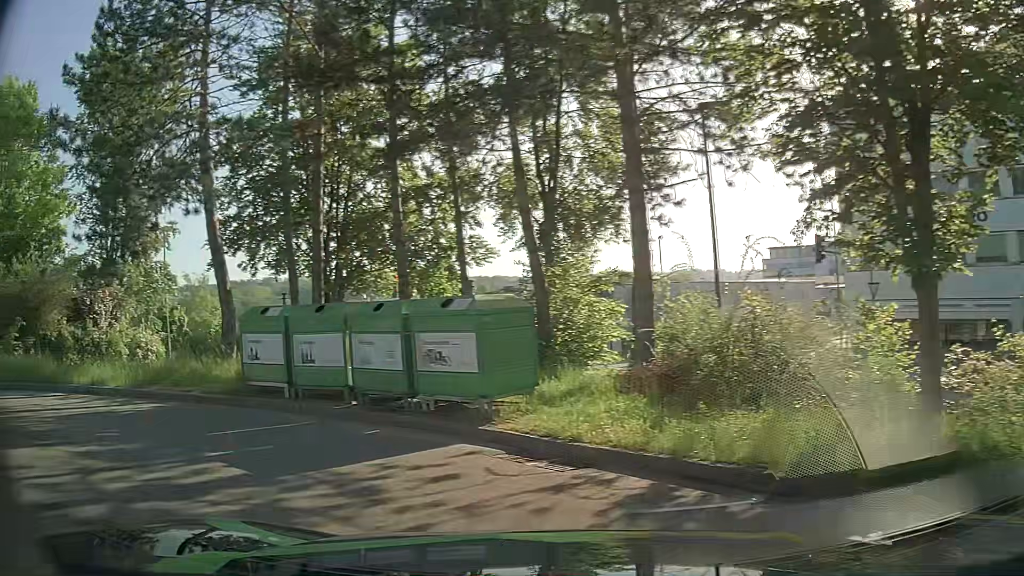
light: Day
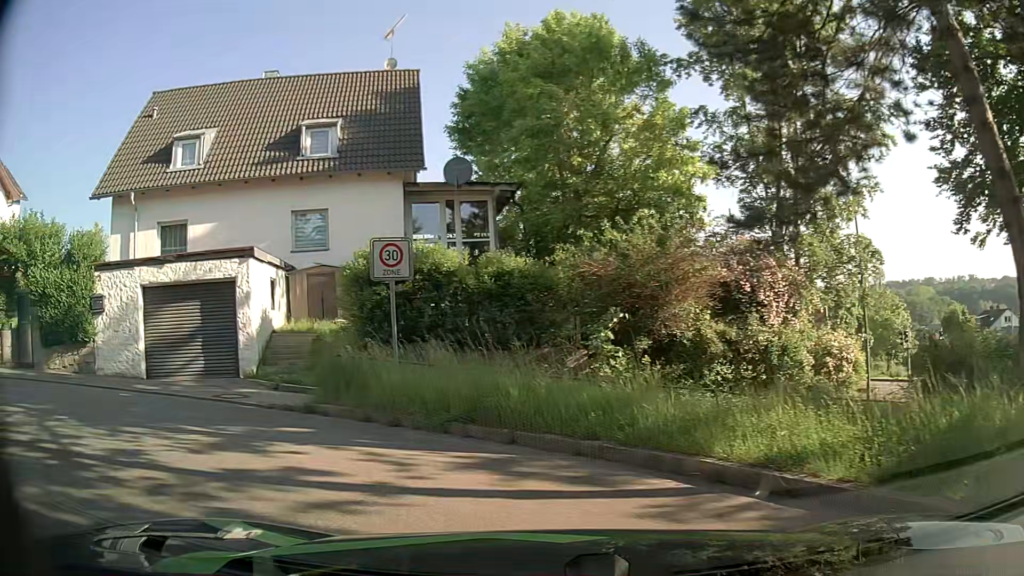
(-4.2, +7.6) m; -58°
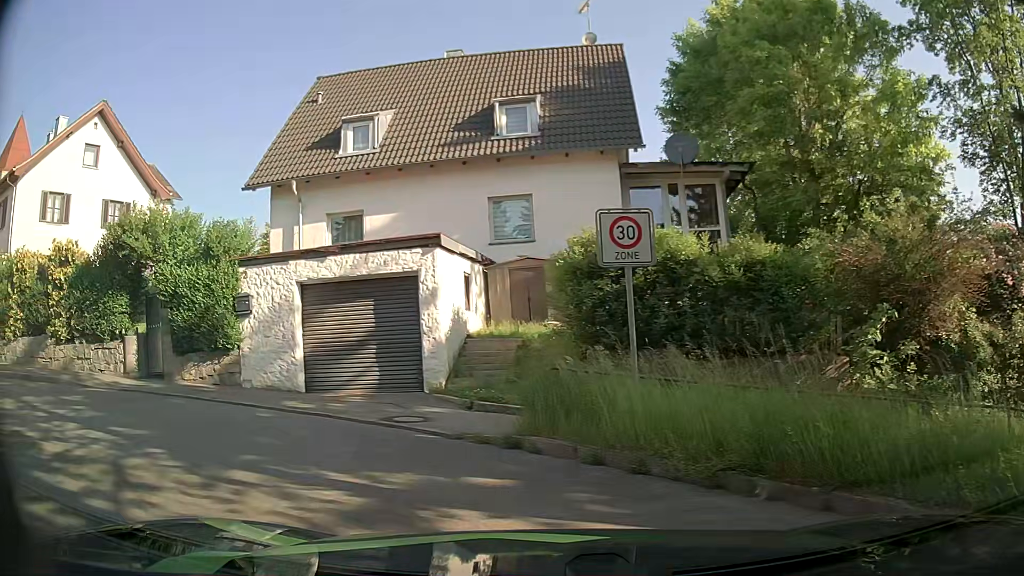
(-0.3, +2.8) m; -16°
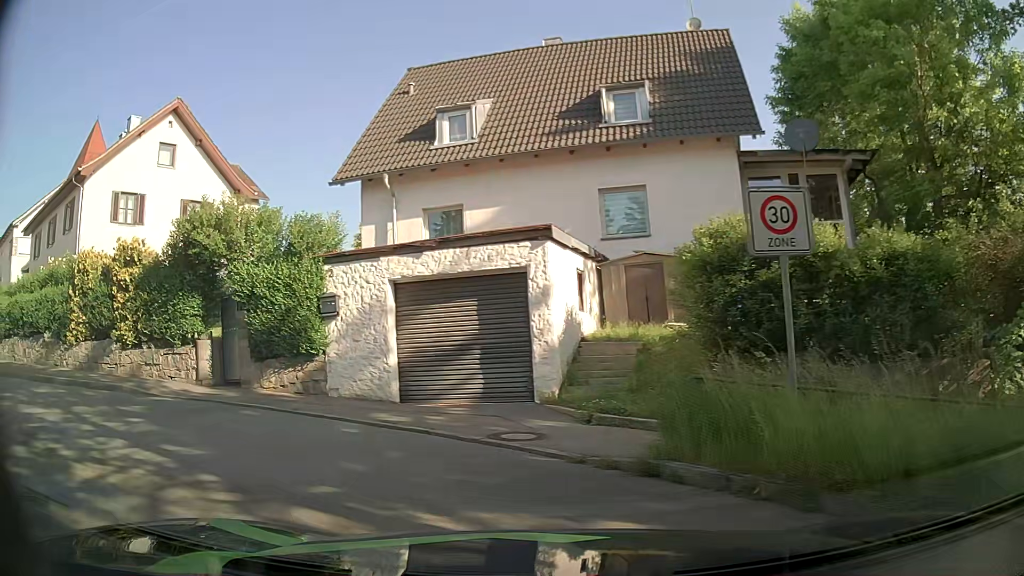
(-0.1, +1.4) m; -7°
